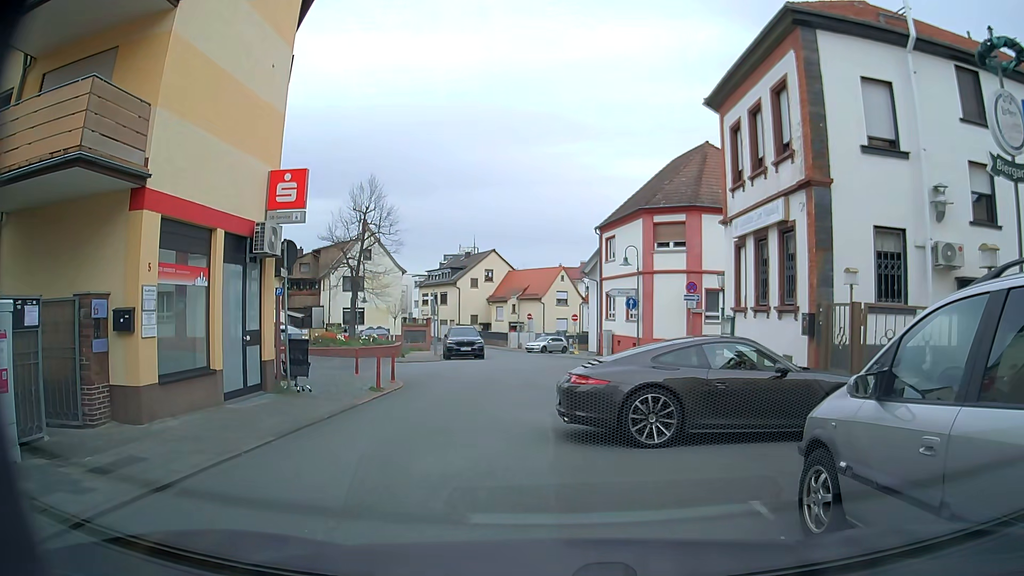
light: Day
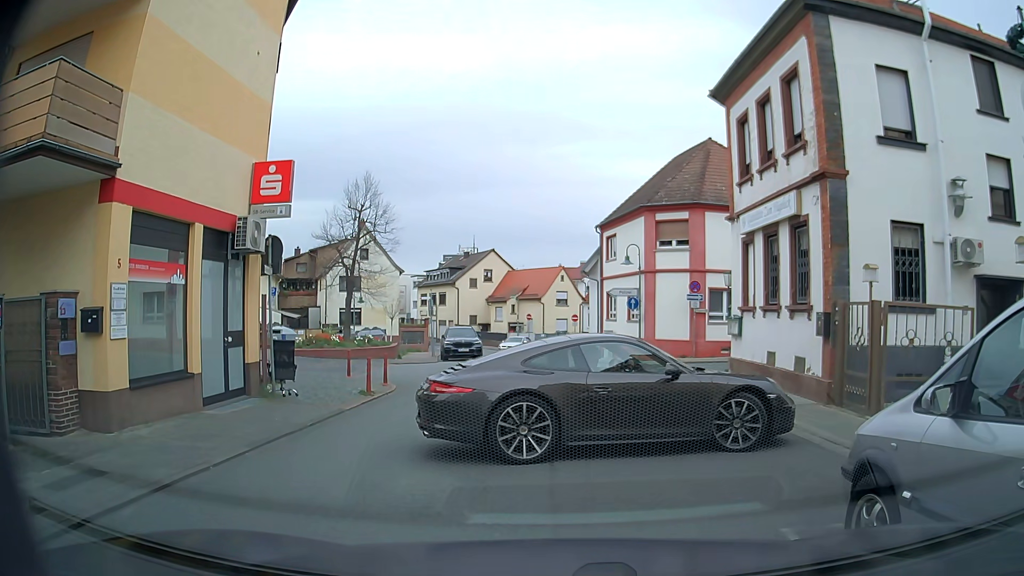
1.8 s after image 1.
(0.0, +0.8) m; 0°
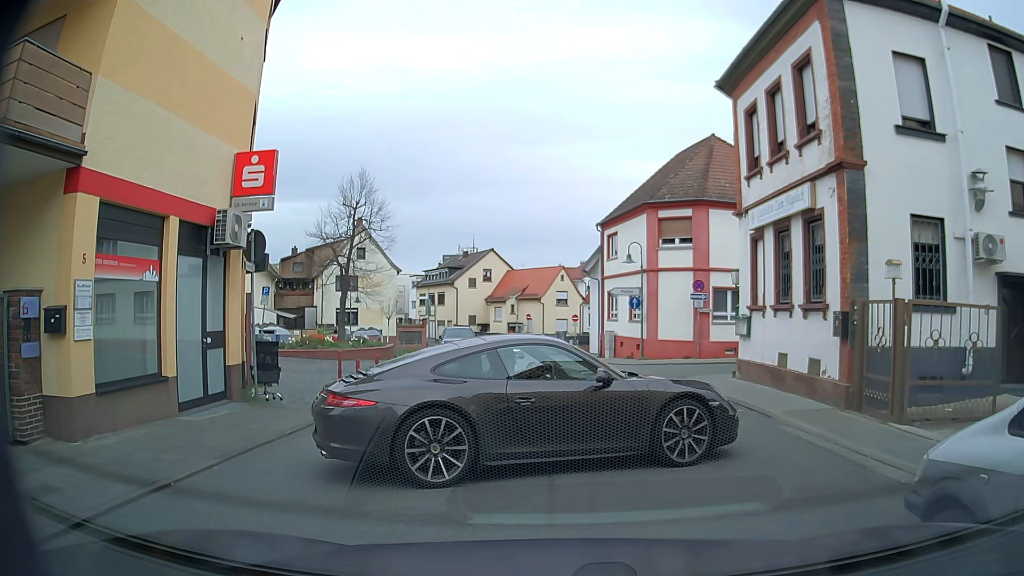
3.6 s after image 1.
(0.0, +0.8) m; 0°
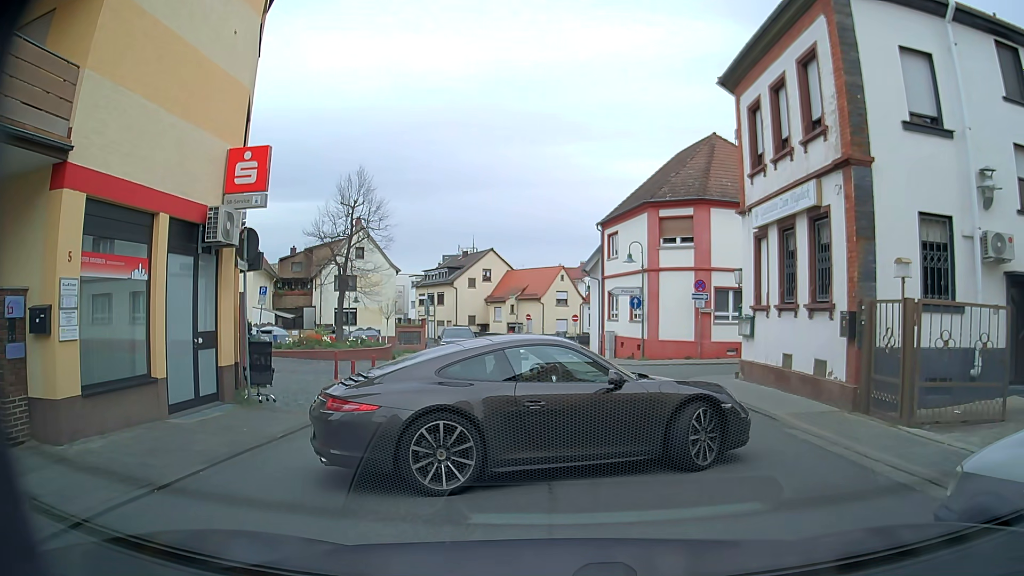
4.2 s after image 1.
(0.0, +0.3) m; 0°
